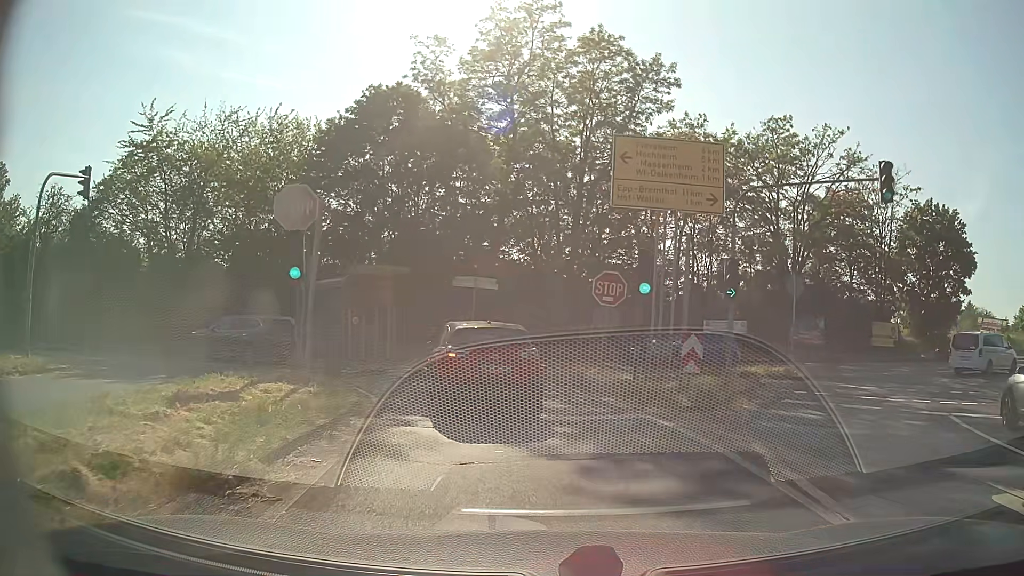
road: motorway_link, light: Day
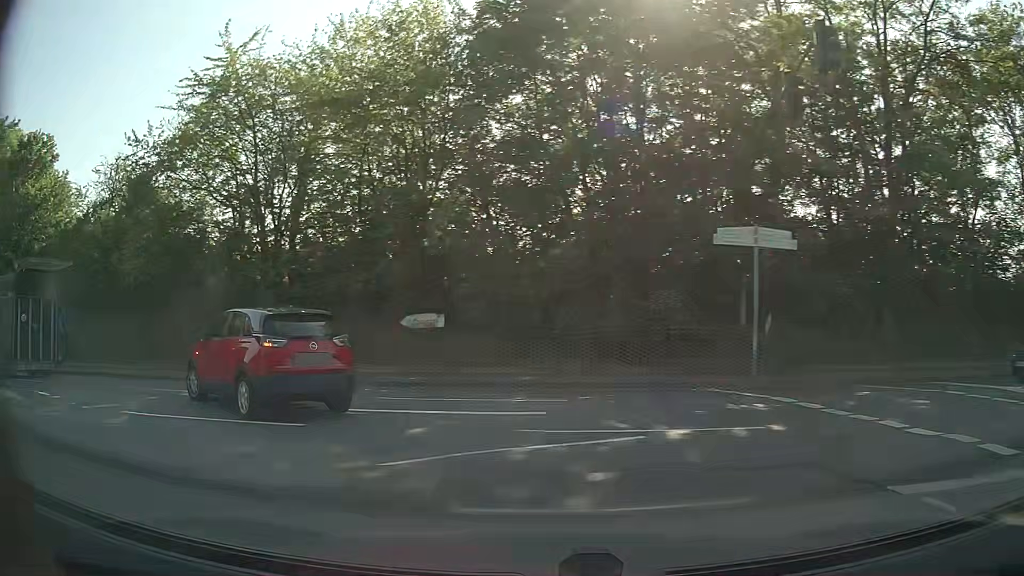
(-1.9, +14.8) m; -22°
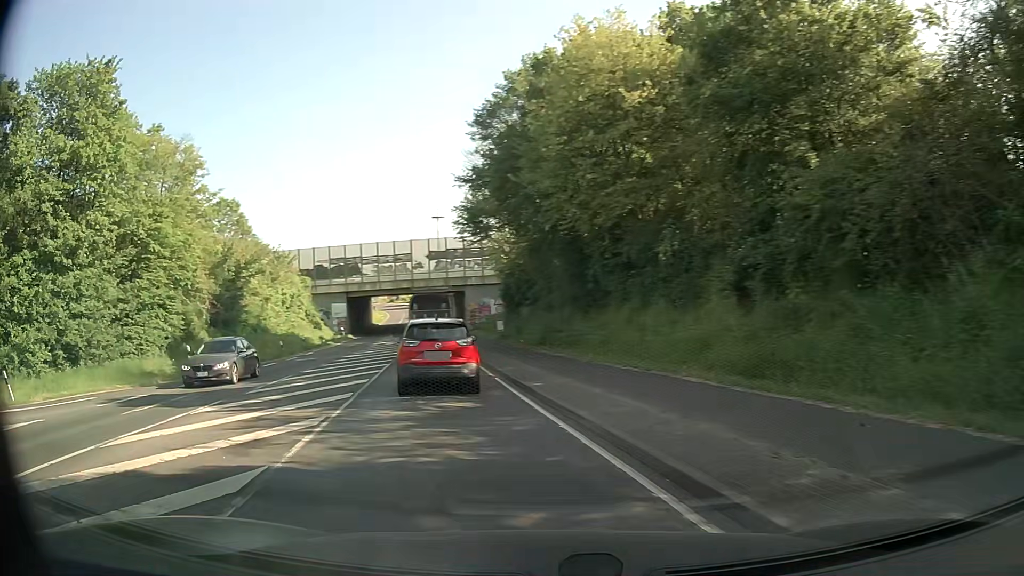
(-11.5, +15.9) m; -75°
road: secondary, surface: asphalt
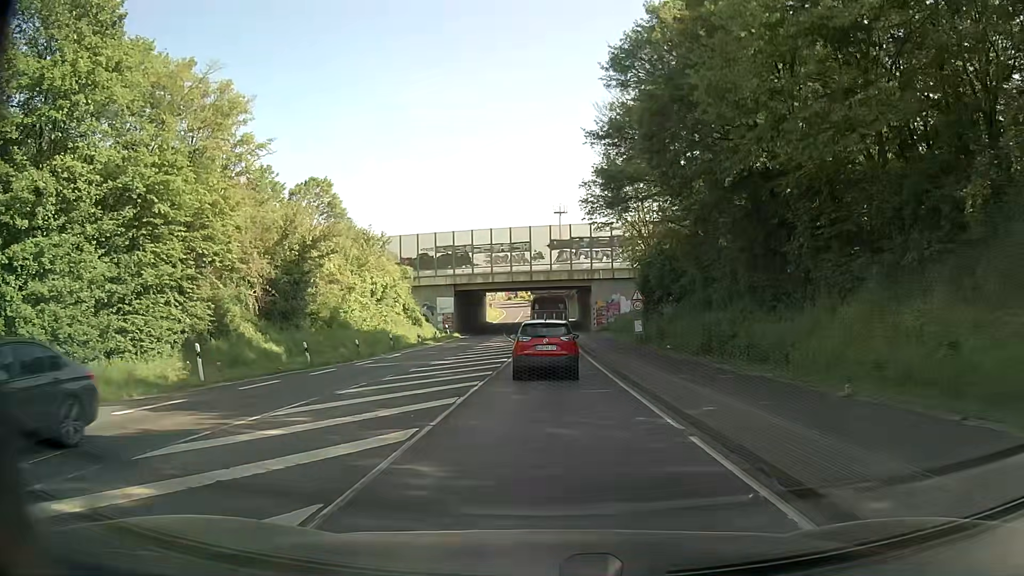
(-1.6, +9.9) m; -11°
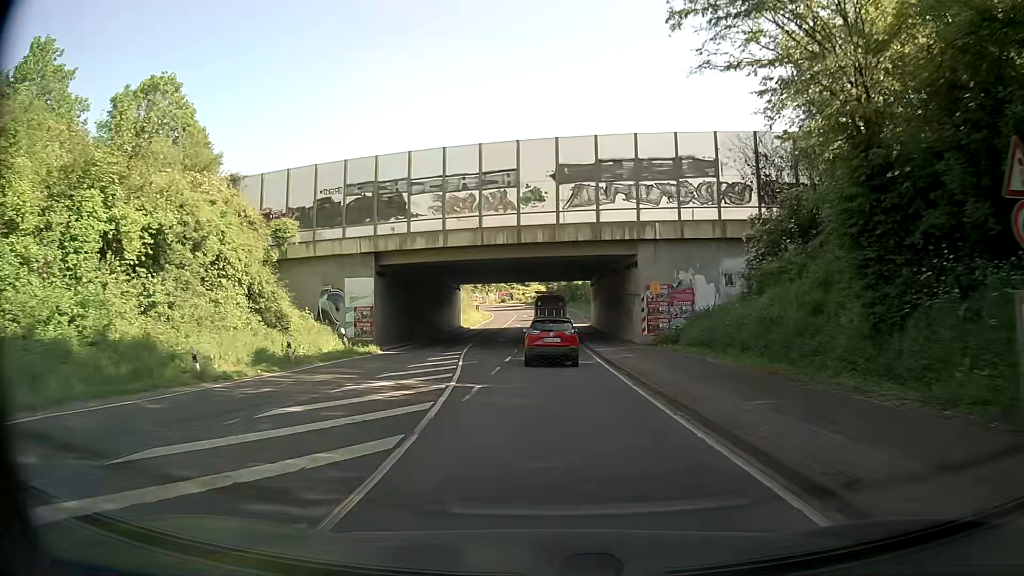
(-0.1, +33.6) m; 0°
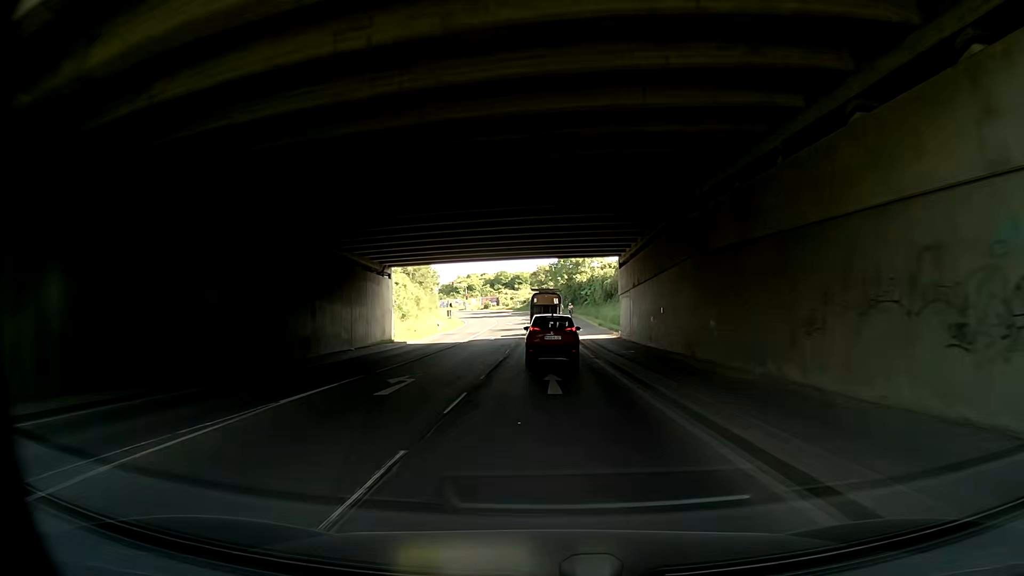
(+0.2, +32.1) m; 0°
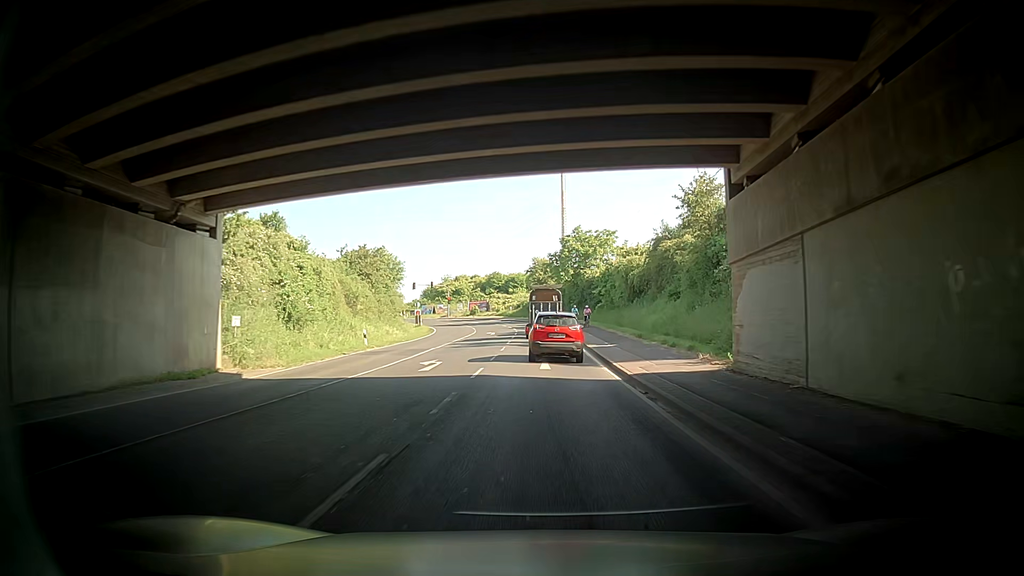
(+0.3, +24.2) m; +4°
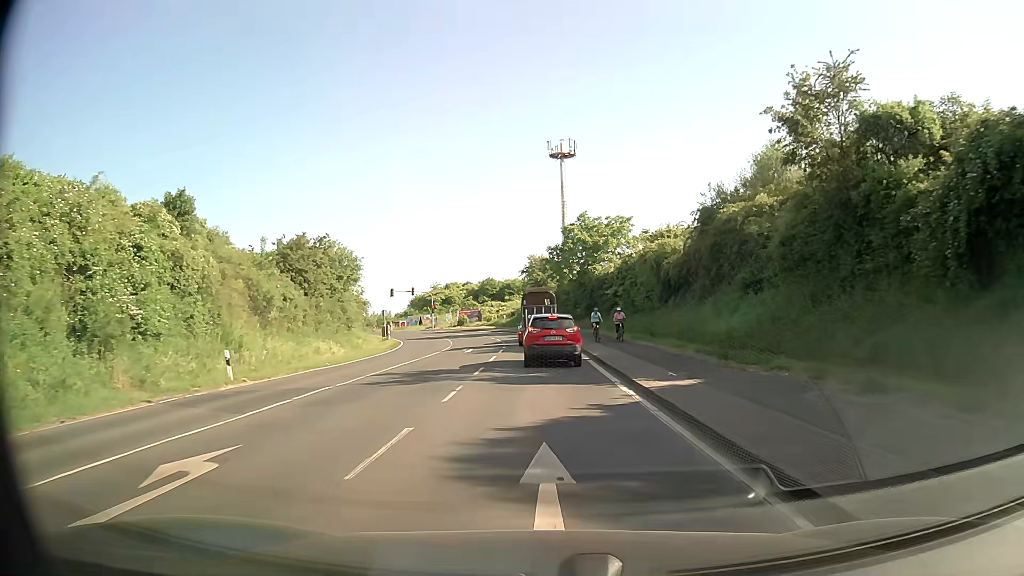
(-0.6, +15.9) m; -4°
(0, +10) (0, +20) (0, +30) (0, +40) (-1, +50) (-2, +60) (-5, +70) (-8, +79) (-12, +88) (-17, +97) m
